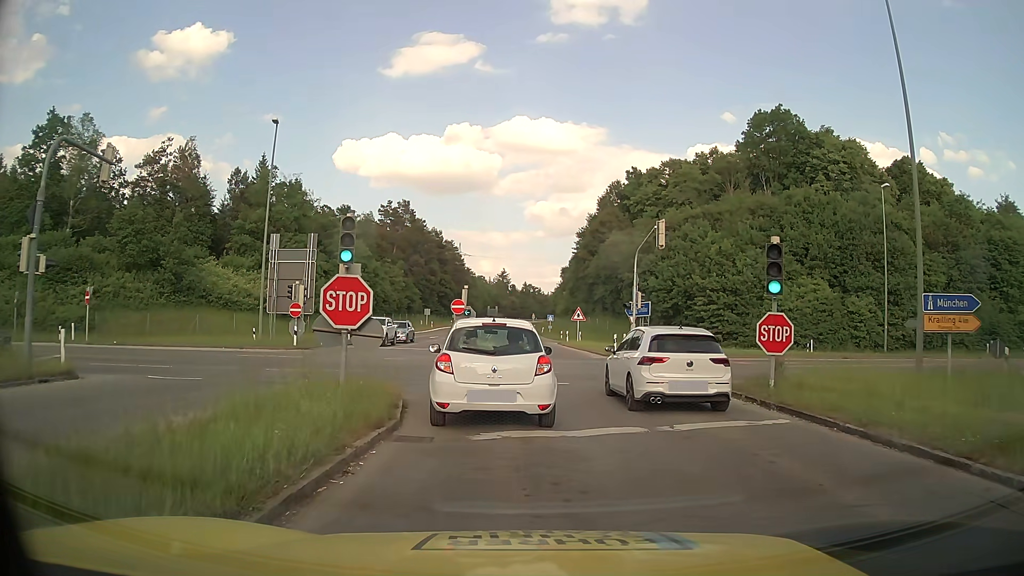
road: tertiary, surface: asphalt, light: Day
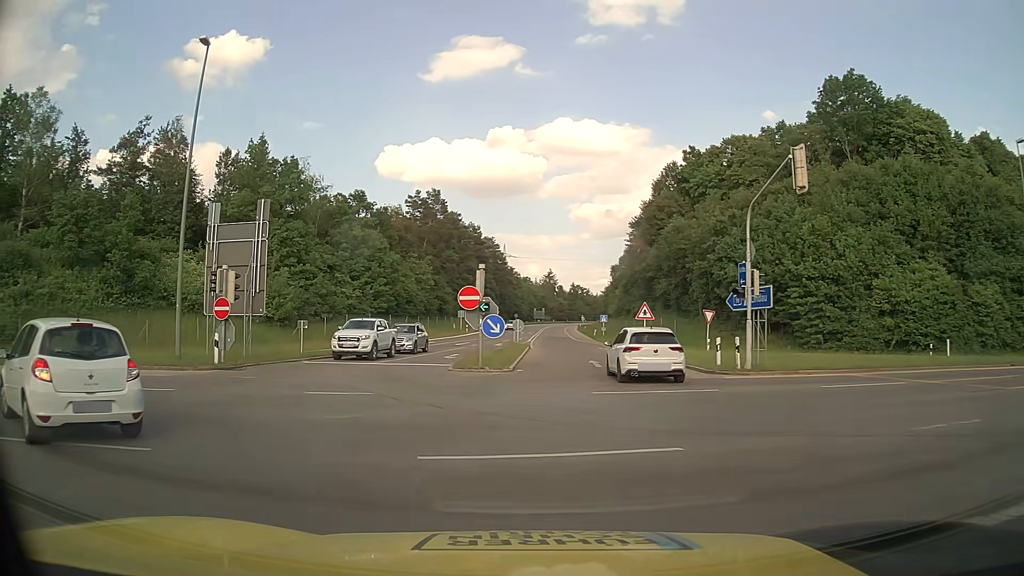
(-0.1, +13.7) m; -4°
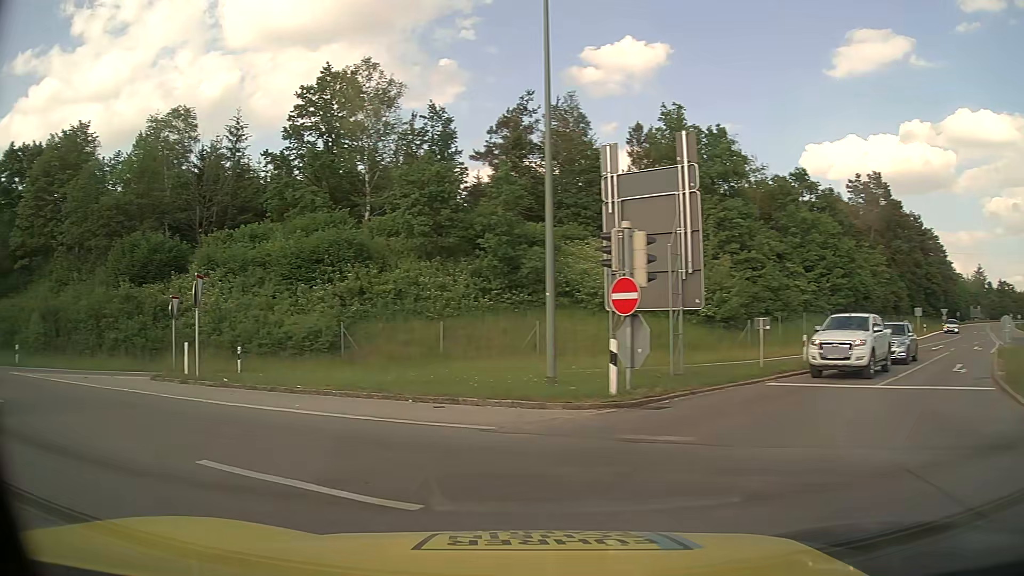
(-2.9, +10.0) m; -38°
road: secondary
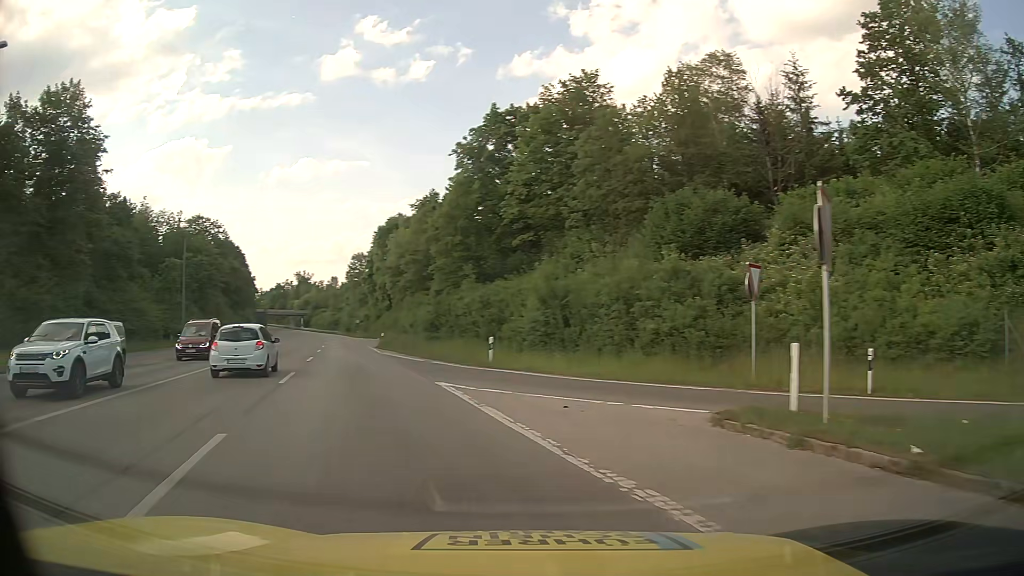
(-4.9, +10.5) m; -48°
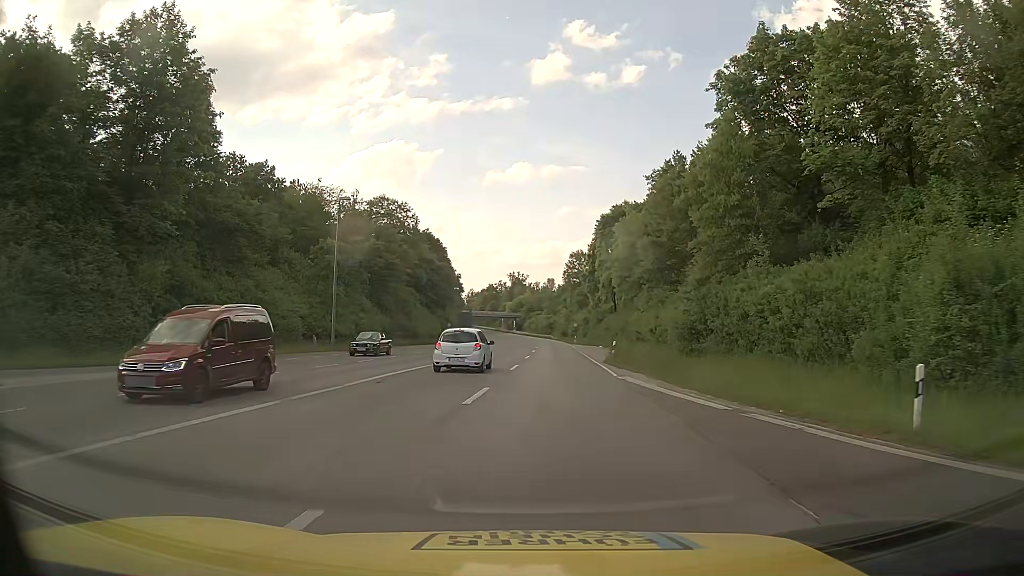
(-3.6, +16.1) m; -18°
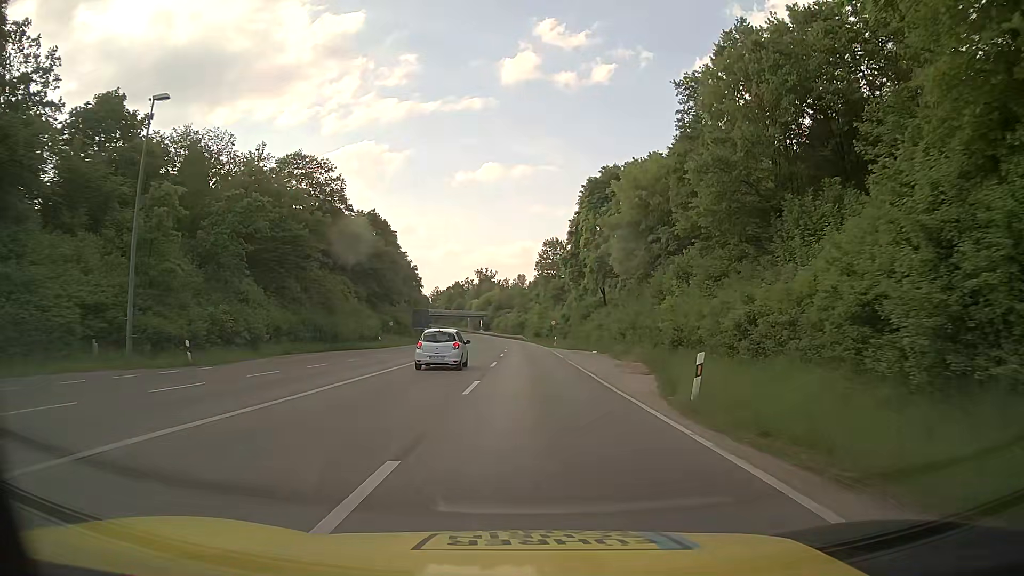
(+0.6, +22.4) m; +2°
